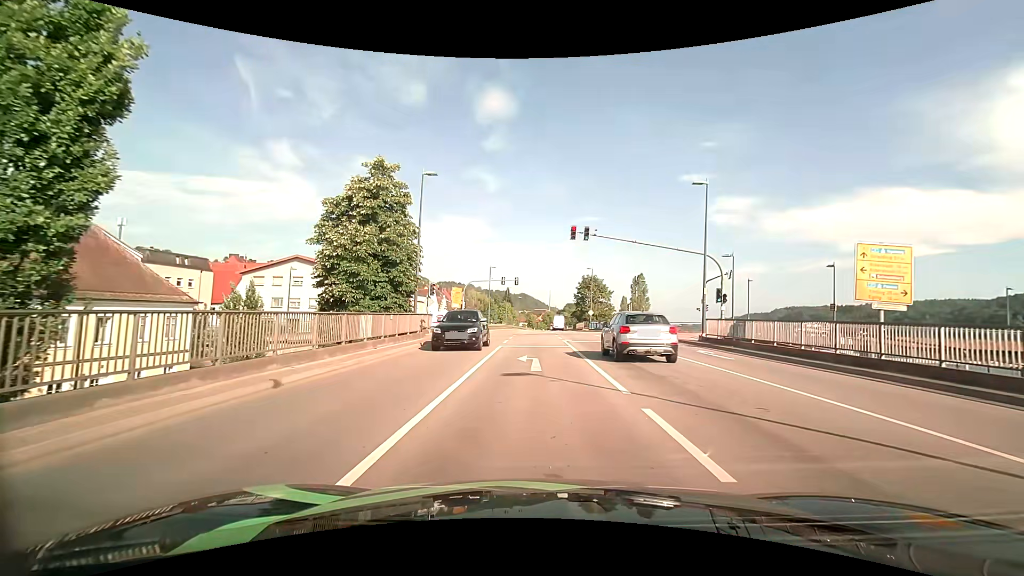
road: primary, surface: asphalt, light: Day
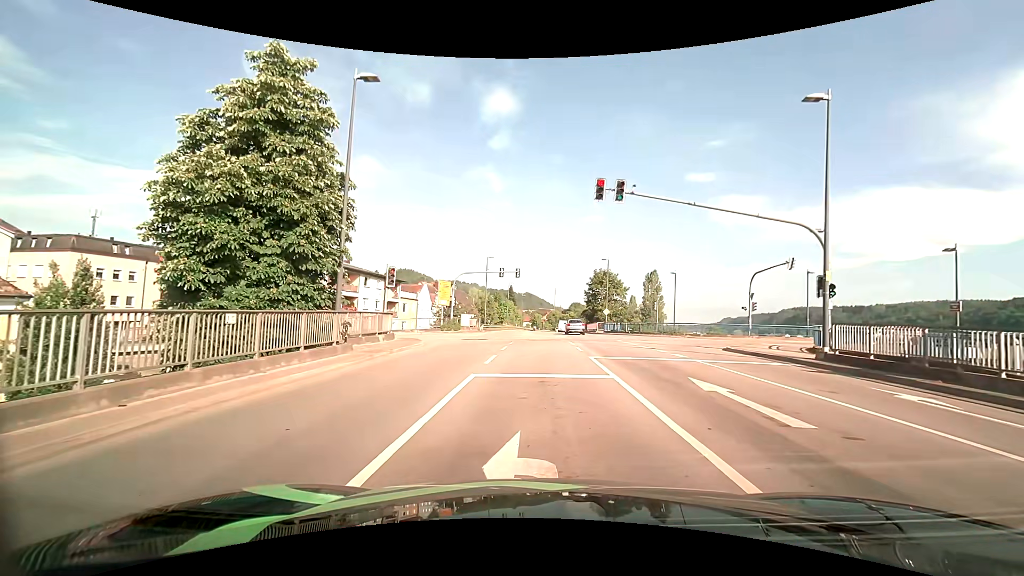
(-0.1, +11.0) m; +1°
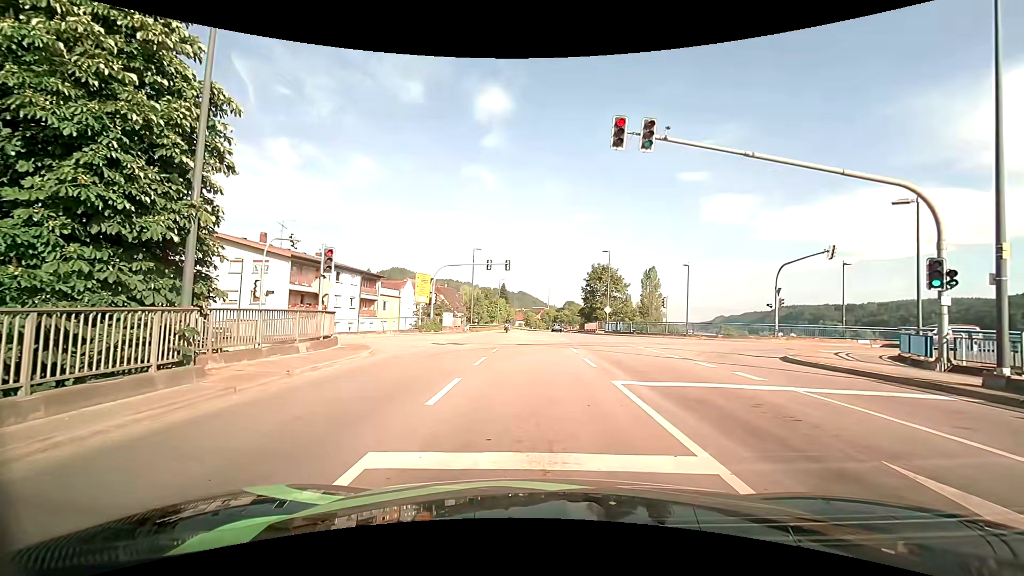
(-0.1, +6.5) m; 0°
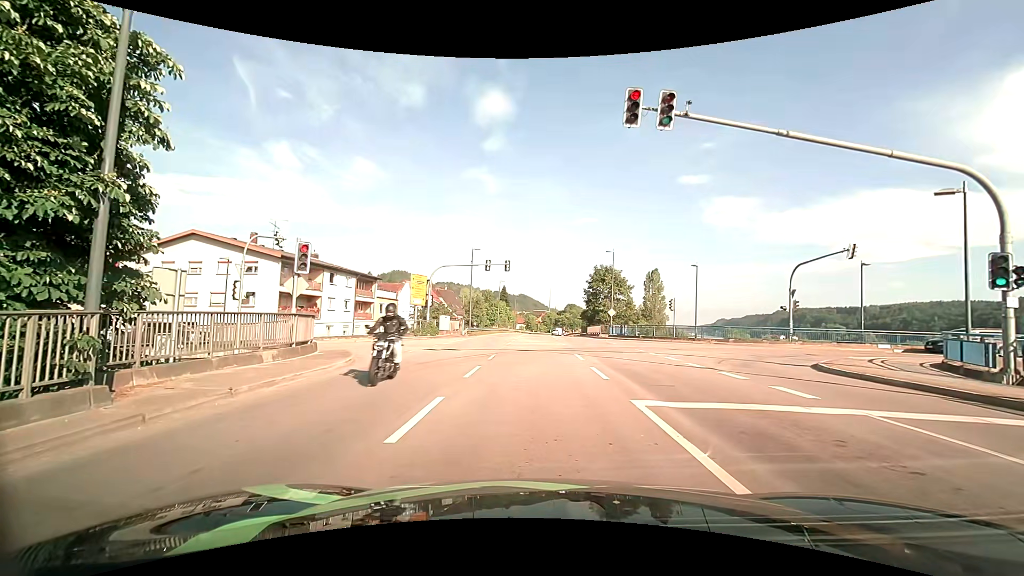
(0.0, +2.0) m; -1°
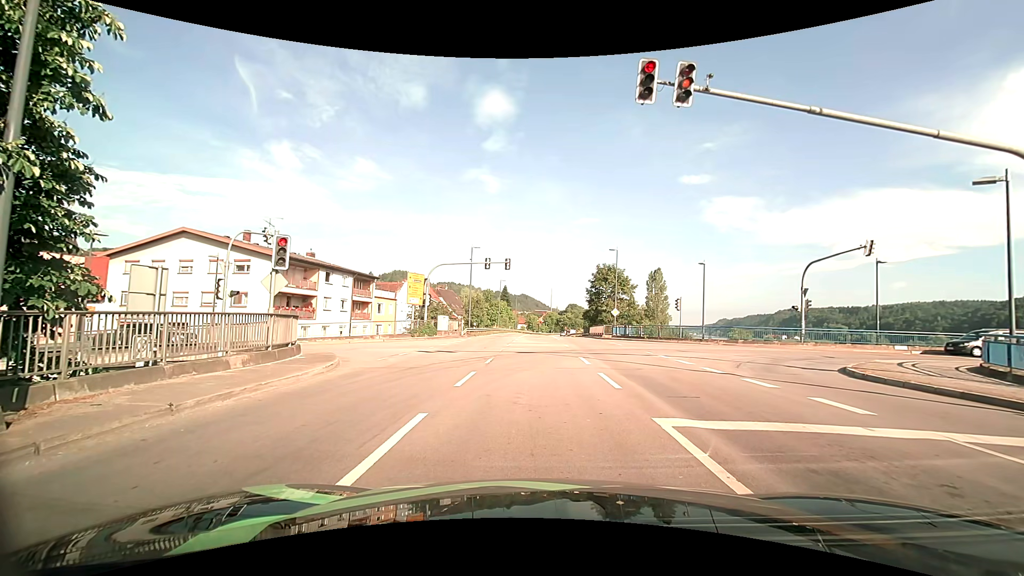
(0.0, +1.5) m; 0°
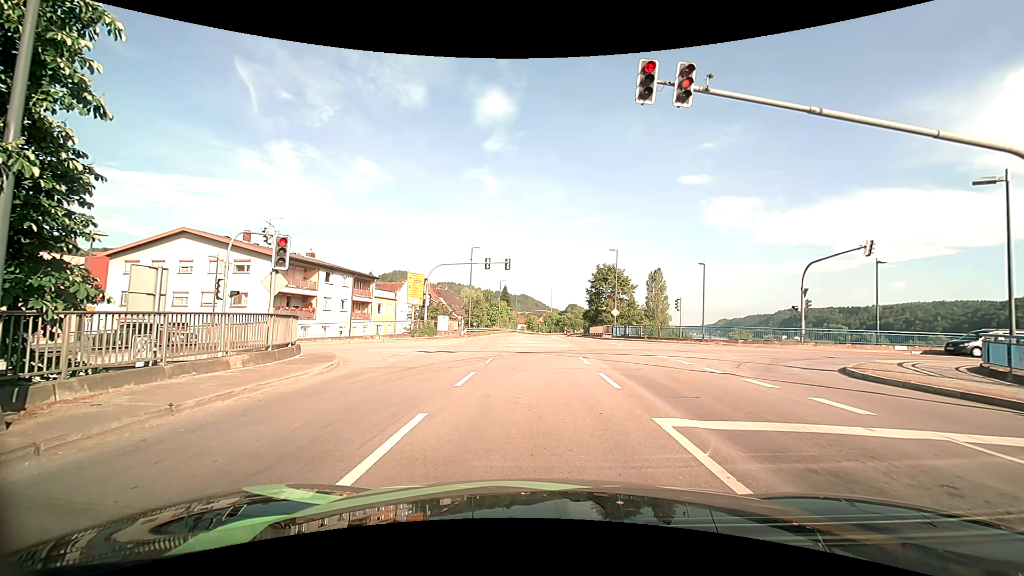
(0.0, 0.0) m; 0°
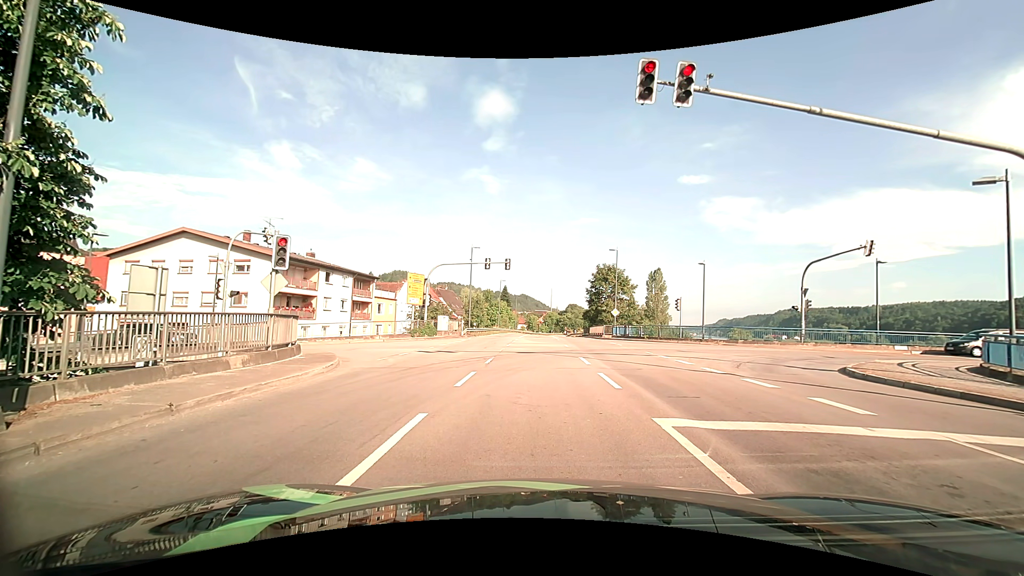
(0.0, 0.0) m; 0°
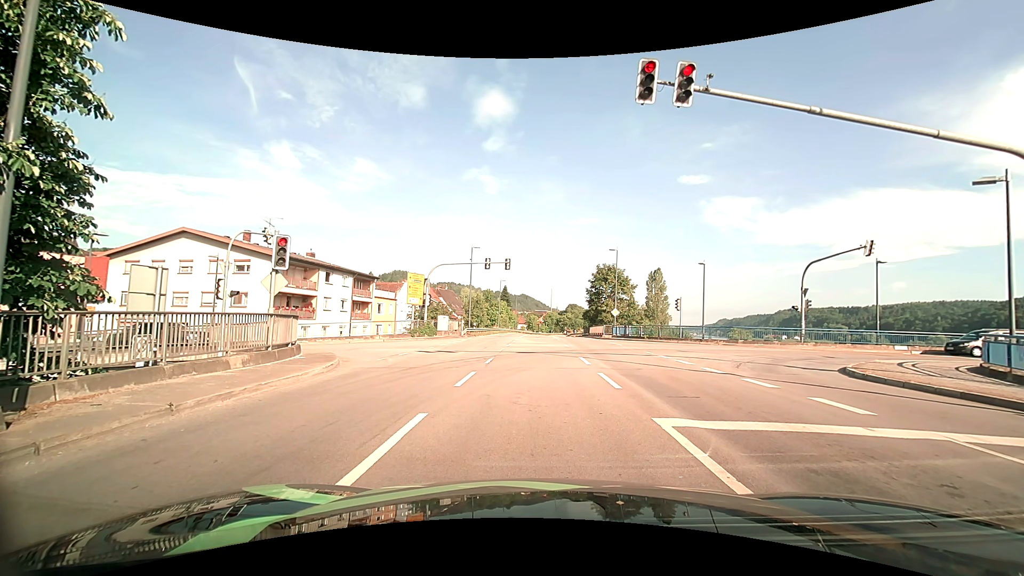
(0.0, 0.0) m; 0°
